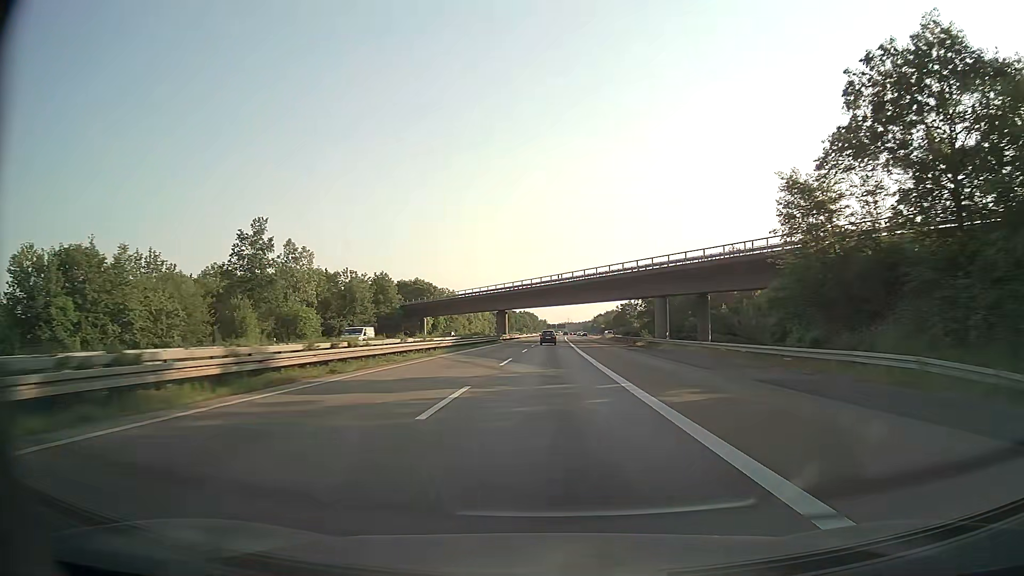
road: motorway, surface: asphalt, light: Day
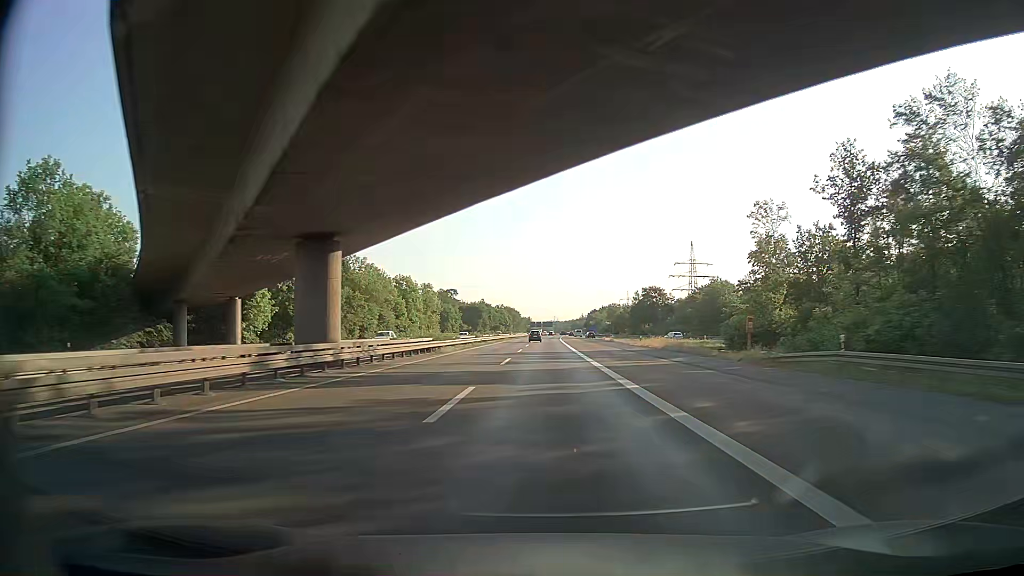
(+1.0, +87.2) m; +1°
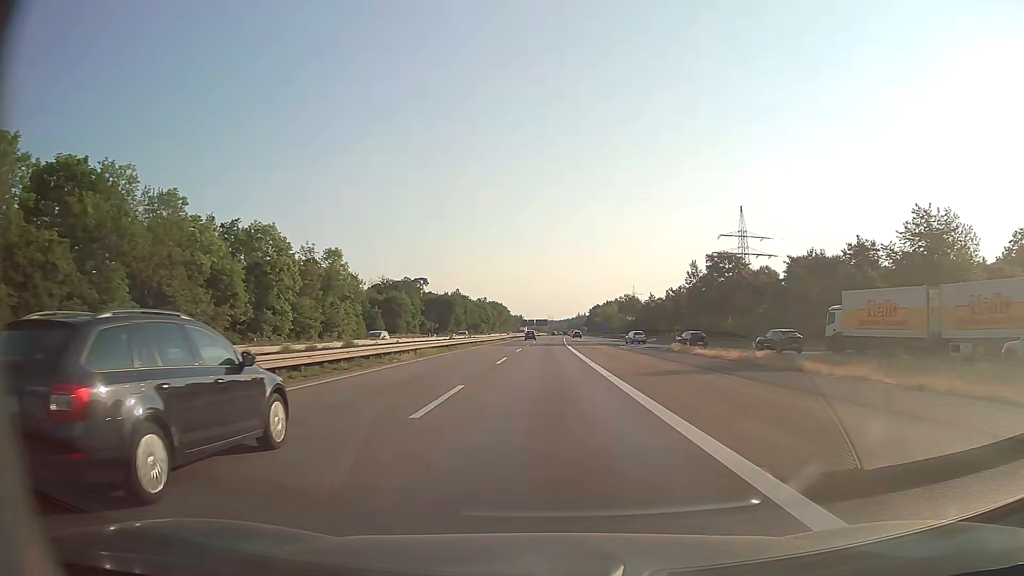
(+0.8, +69.8) m; +1°
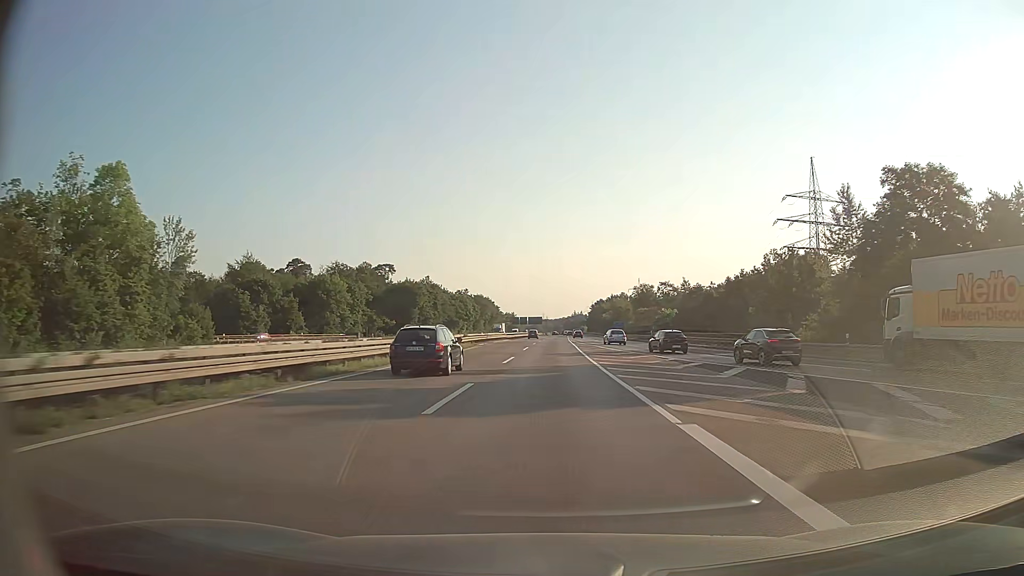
(+0.2, +52.4) m; 0°
(0, +10) (0, +20) (0, +30) (0, +40) (0, +50) (+1, +60) (+1, +70) (+1, +80) (+1, +90) (+2, +100) m
